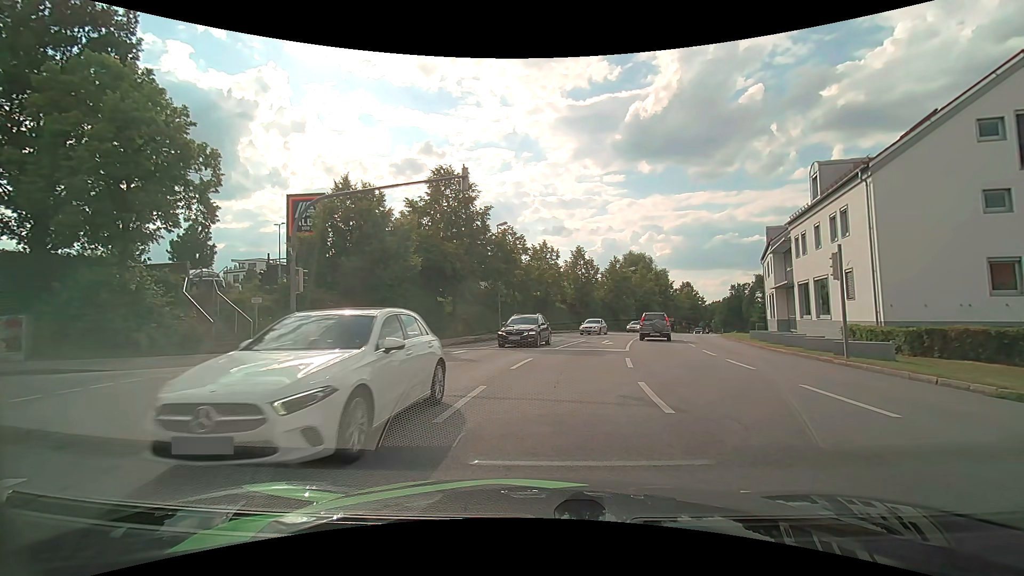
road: tertiary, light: Day
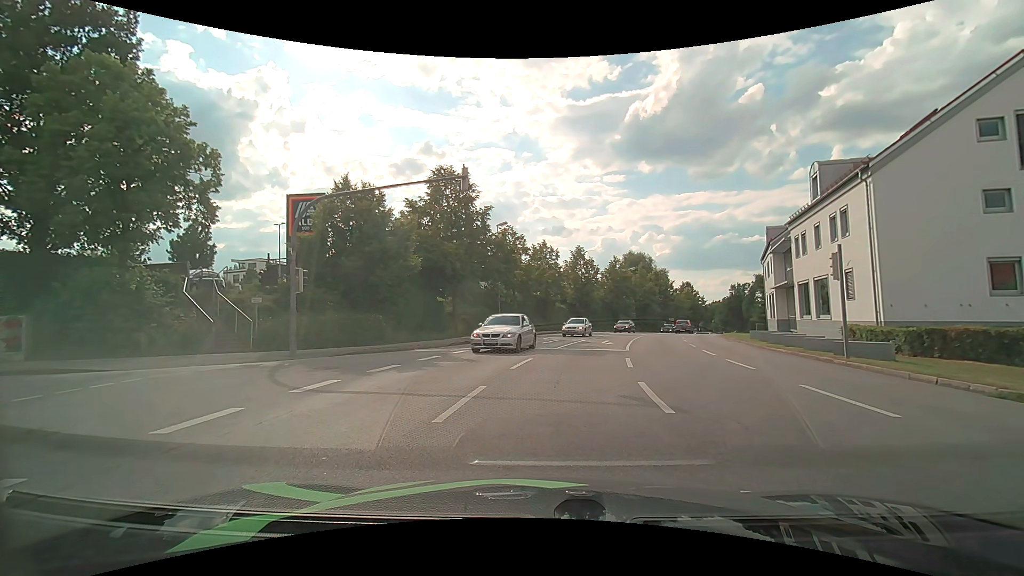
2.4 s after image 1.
(0.0, 0.0) m; 0°
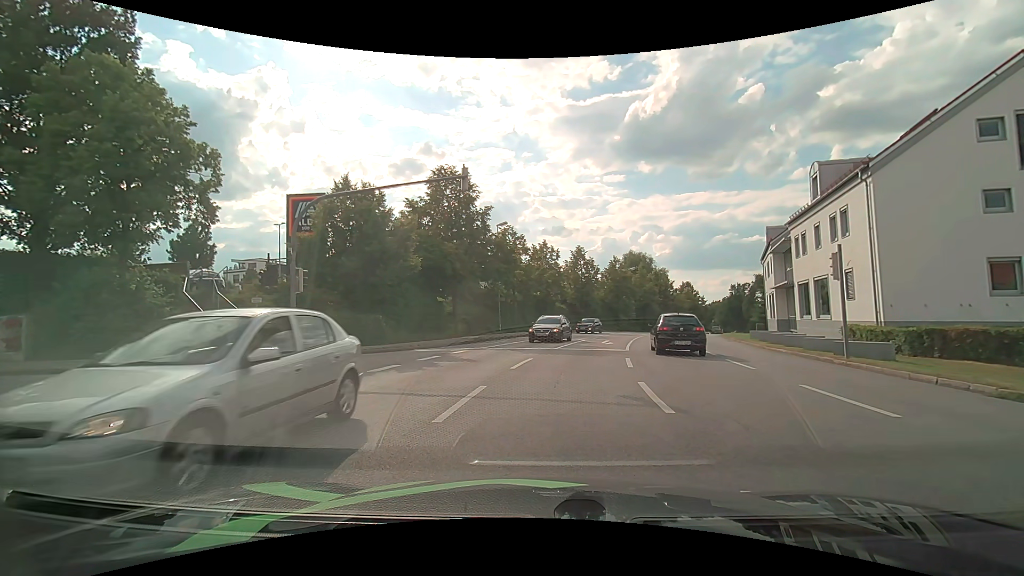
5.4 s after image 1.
(0.0, 0.0) m; 0°
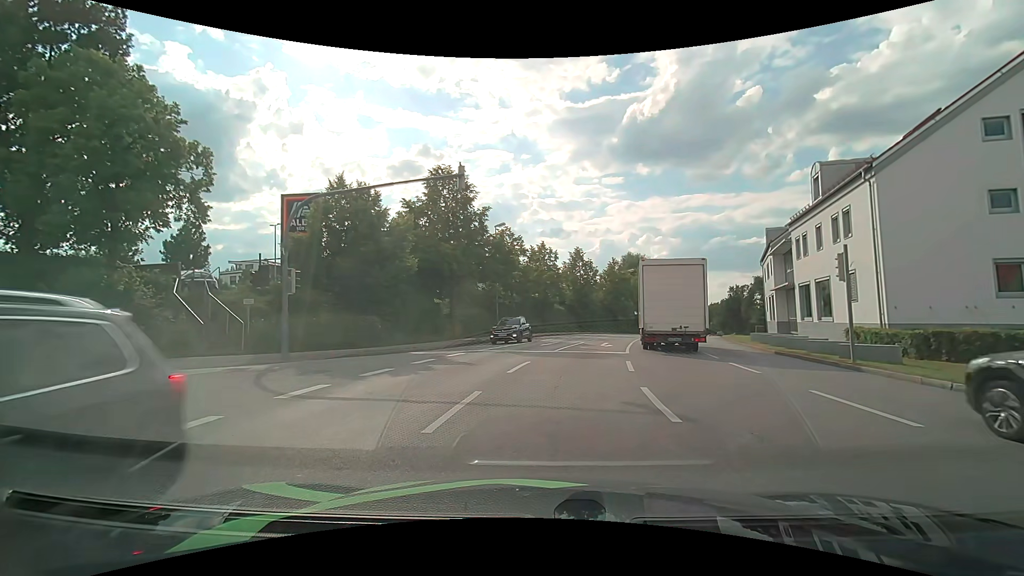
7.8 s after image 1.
(0.0, +0.4) m; 0°
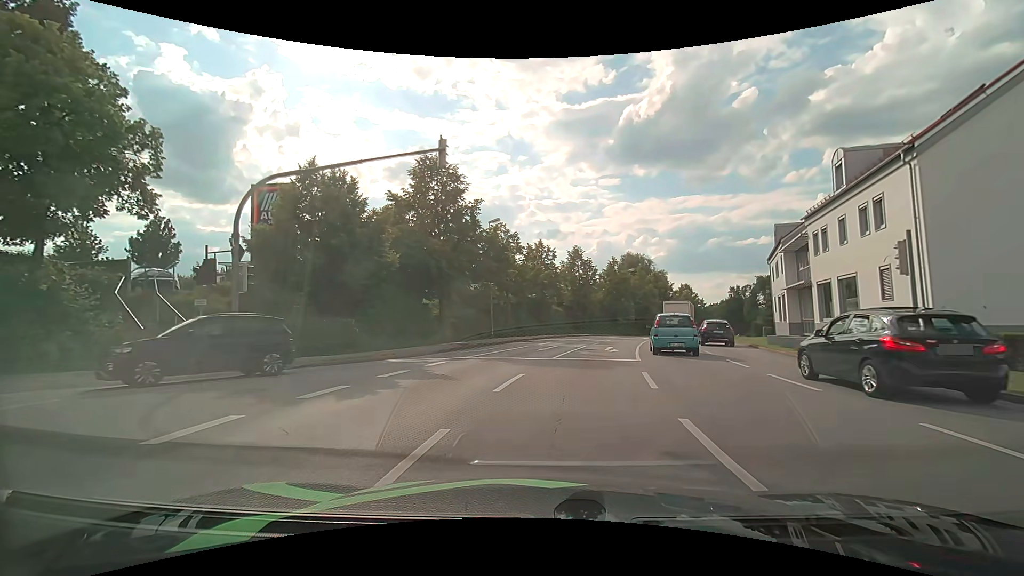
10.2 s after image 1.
(0.0, +2.9) m; 0°
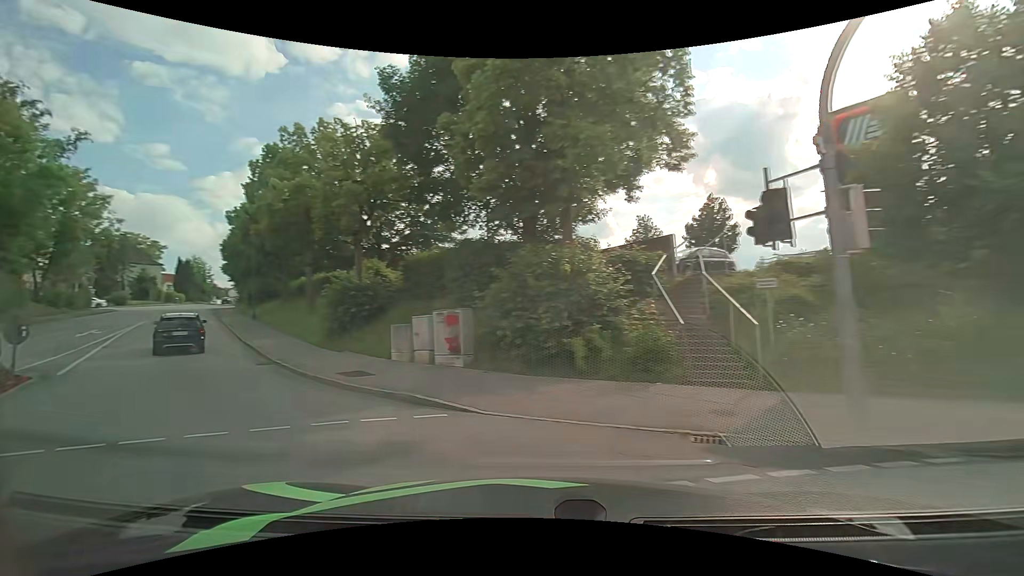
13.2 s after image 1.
(-3.9, +8.9) m; -56°
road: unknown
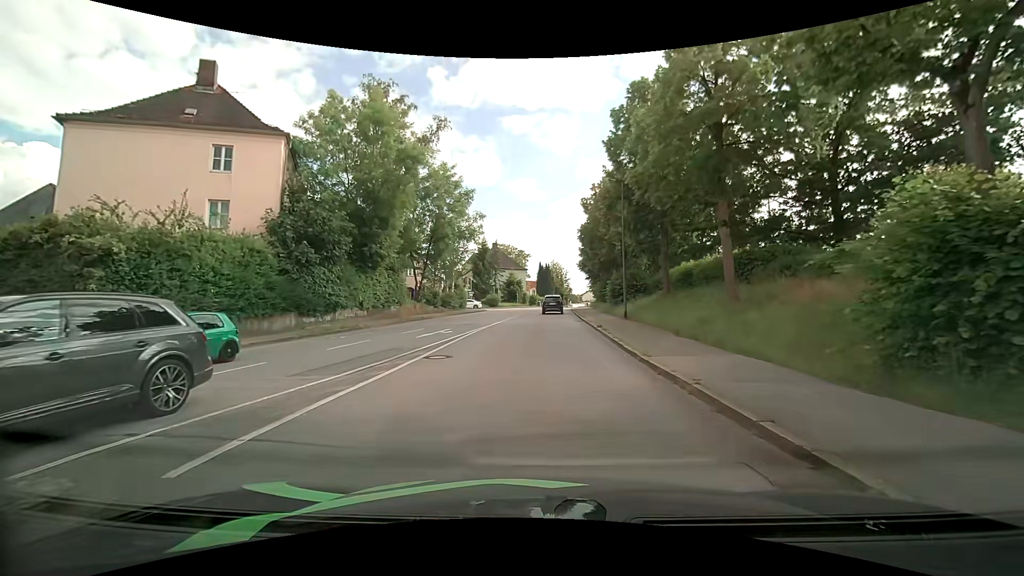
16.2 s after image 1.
(-8.4, +12.2) m; -41°
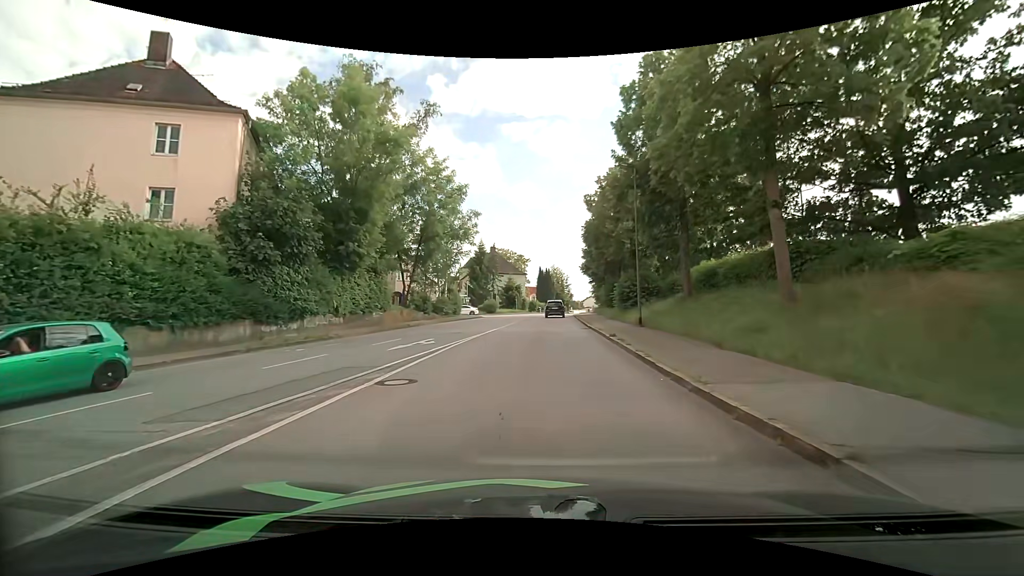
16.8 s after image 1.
(0.0, +3.9) m; 0°
(0, +10) (0, +20) (0, +30) (0, +40) (+1, +50) (+4, +59) (+13, +64) (+23, +64) (+33, +63) (+42, +61) m
